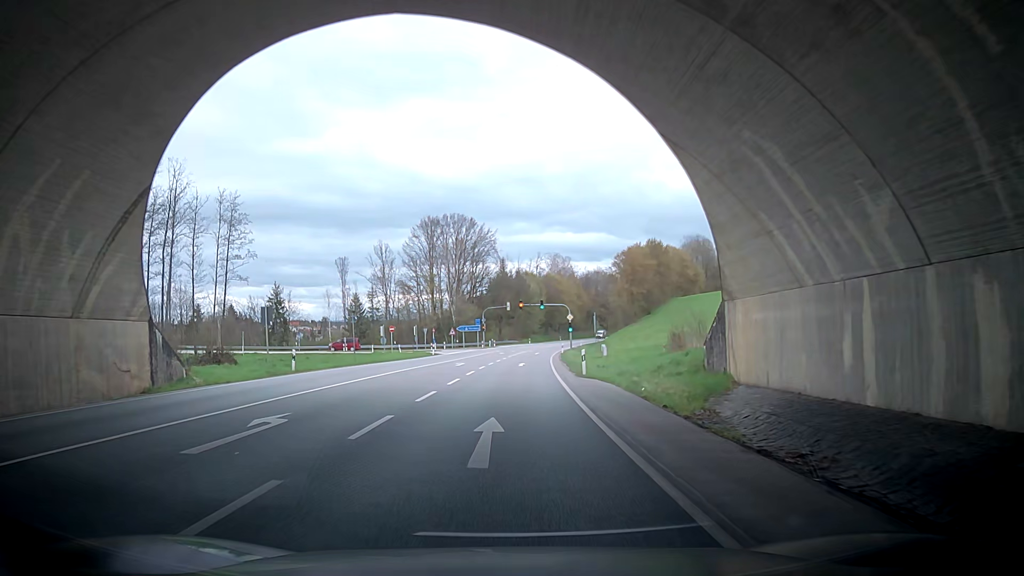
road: primary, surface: asphalt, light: Day
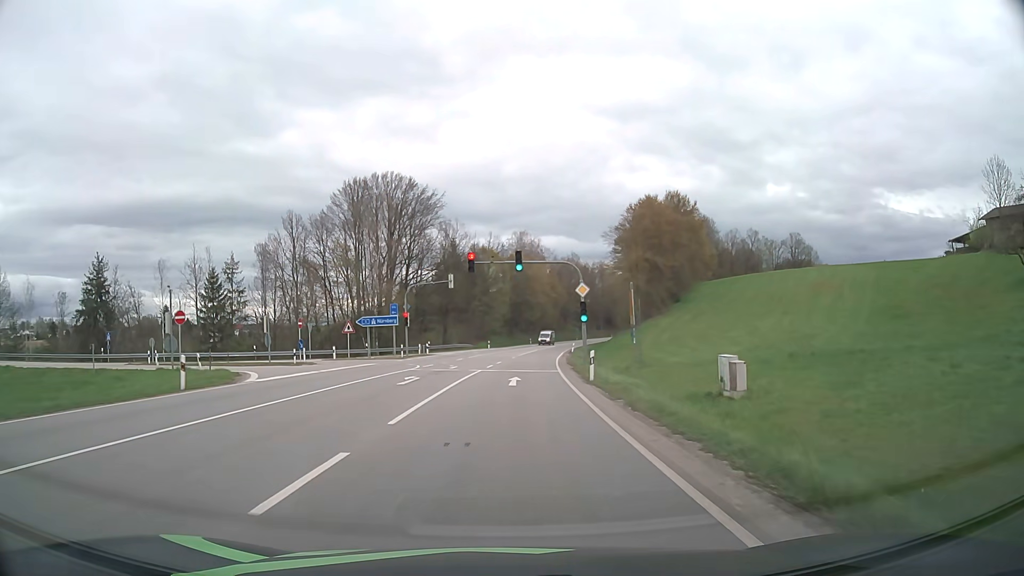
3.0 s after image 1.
(+3.1, +46.0) m; +6°
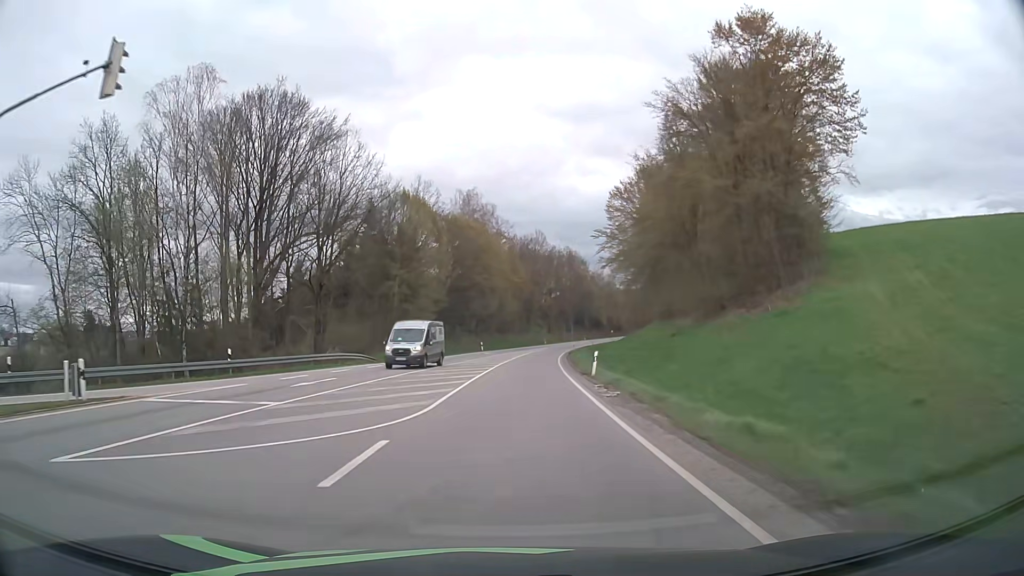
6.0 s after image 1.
(+1.5, +46.4) m; +4°
(0, +10) (0, +20) (+1, +30) (+1, +40) (+2, +50) (+3, +60) (+4, +70) (+5, +80) (+7, +90) (+8, +100) m
